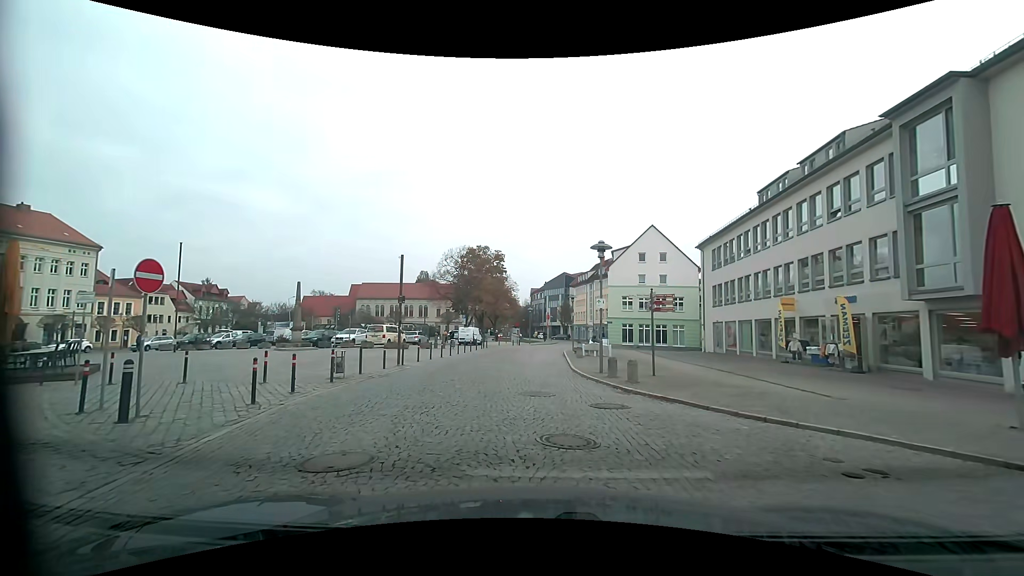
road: residential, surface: sett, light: Day
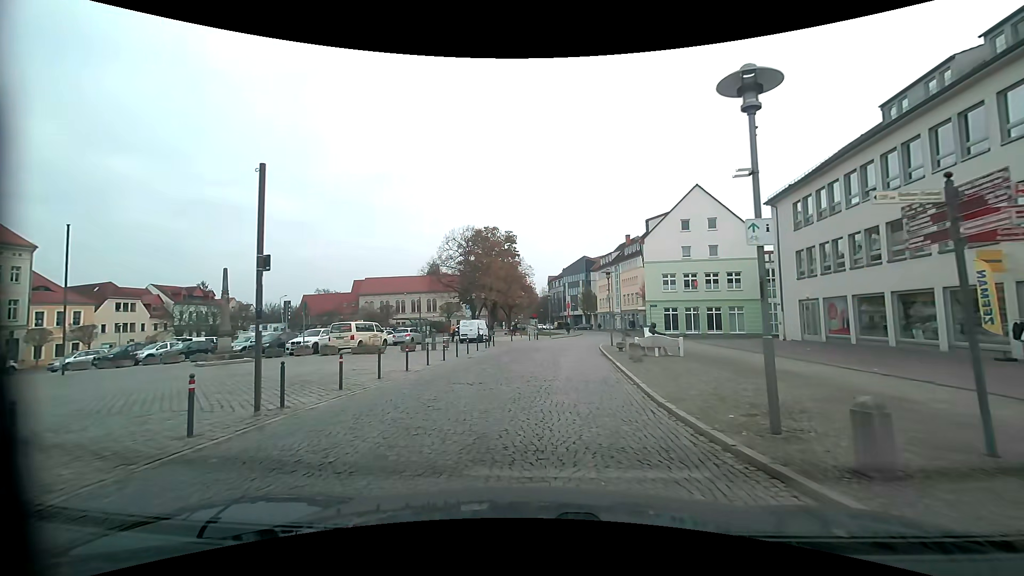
(-0.5, +12.0) m; -3°
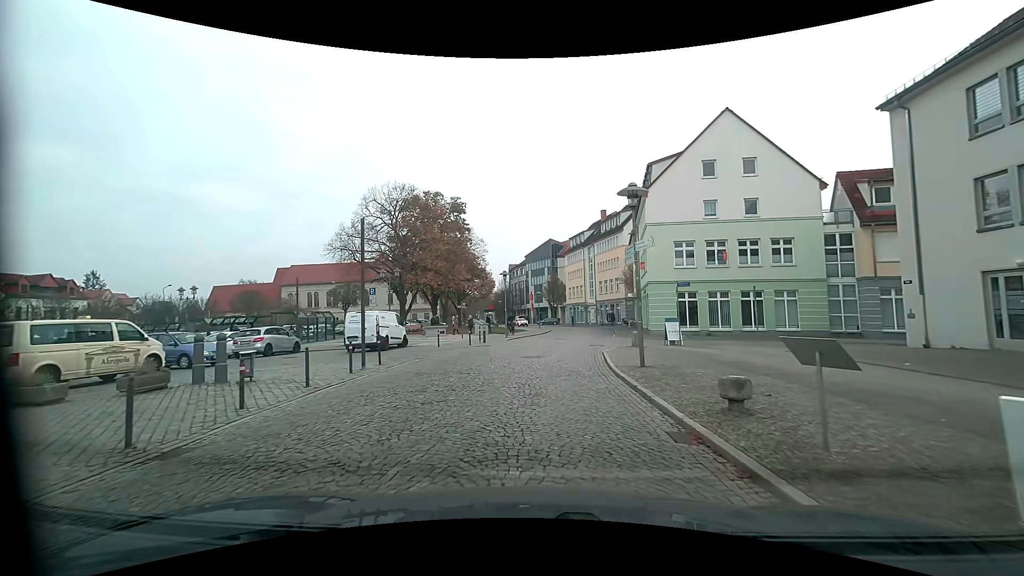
(+0.5, +18.1) m; +4°
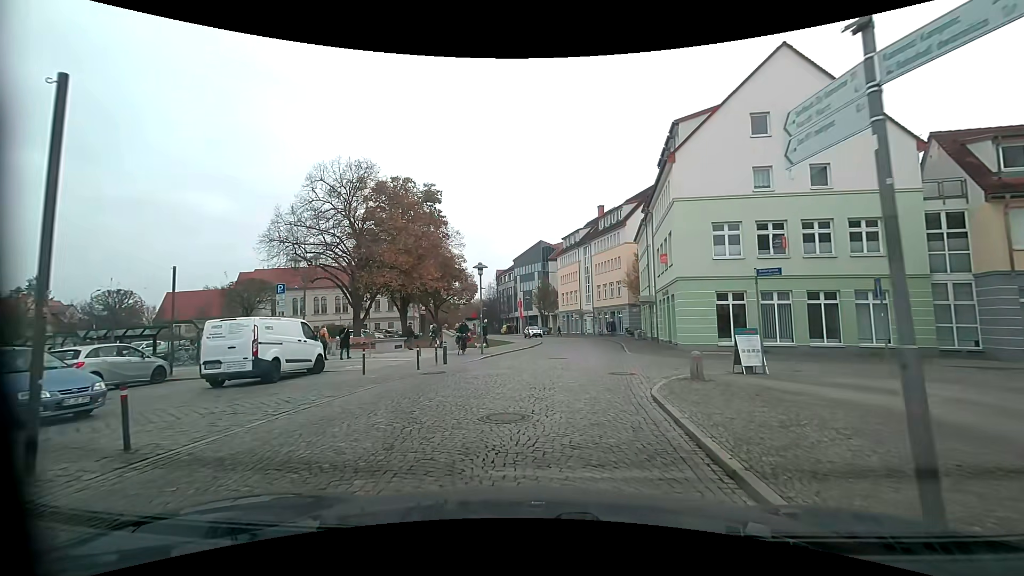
(0.0, +9.6) m; +1°
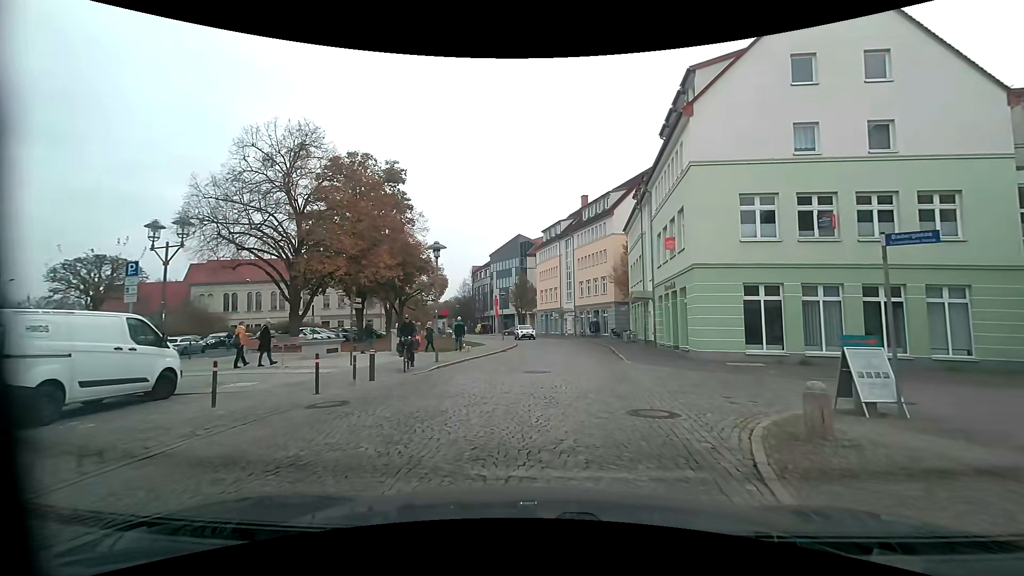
(0.0, +6.2) m; +2°
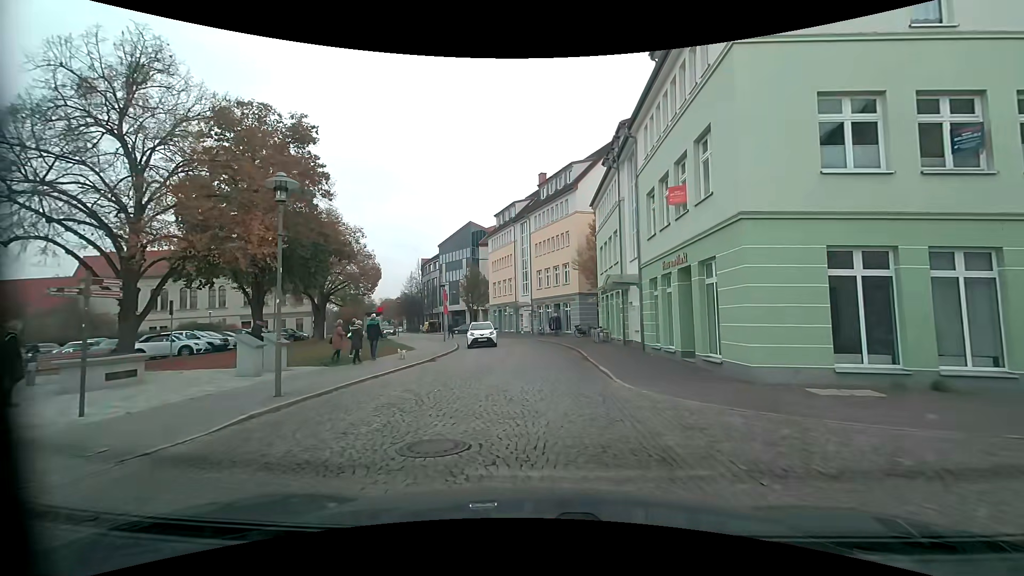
(+0.5, +8.8) m; +5°
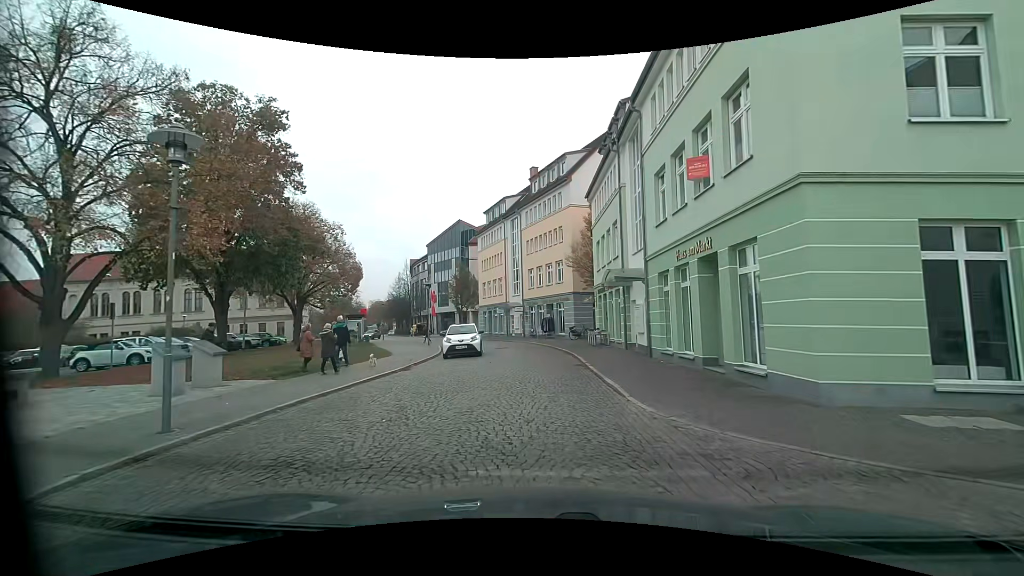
(0.0, +2.9) m; +2°
